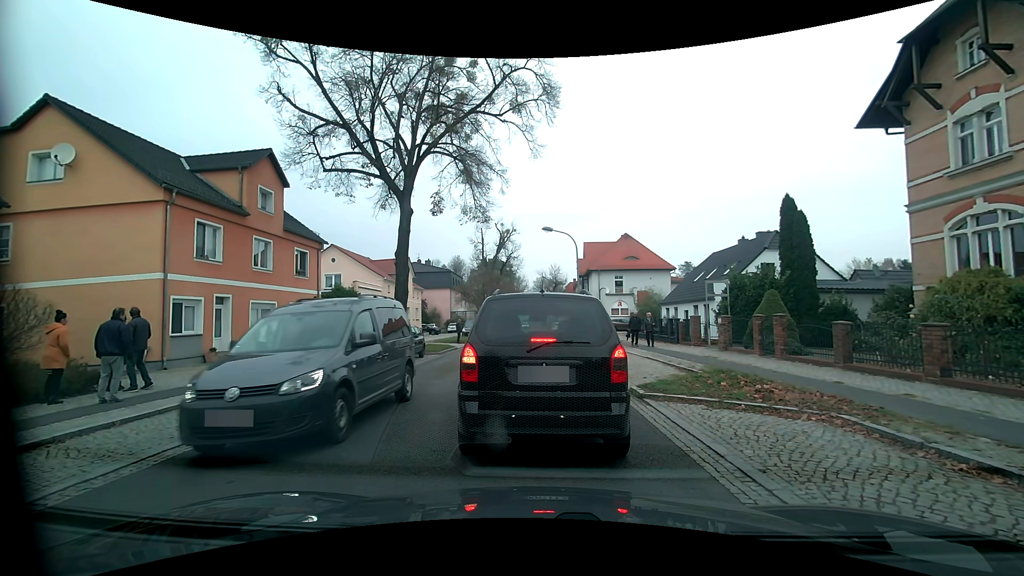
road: primary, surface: asphalt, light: Day
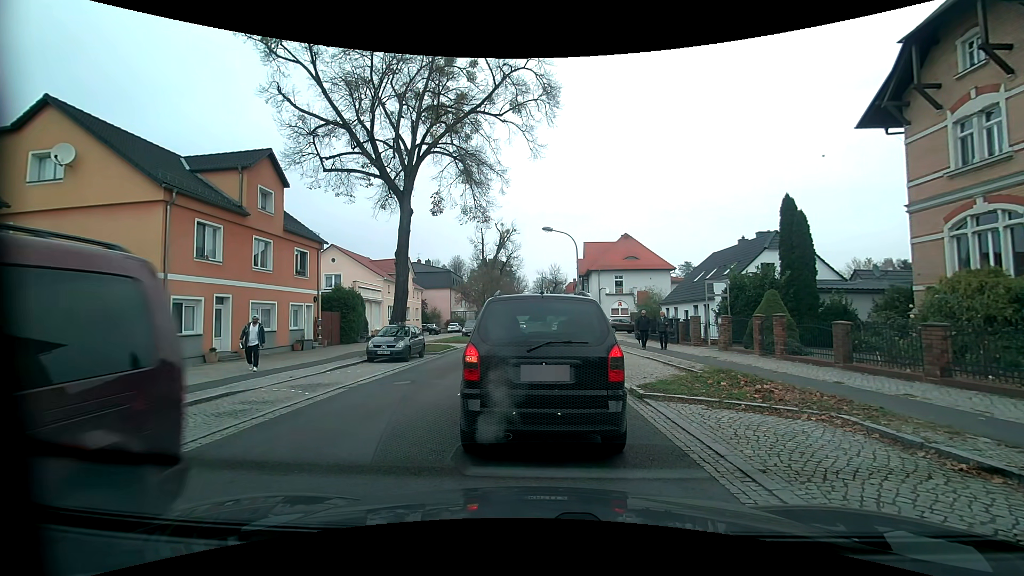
(0.0, 0.0) m; 0°
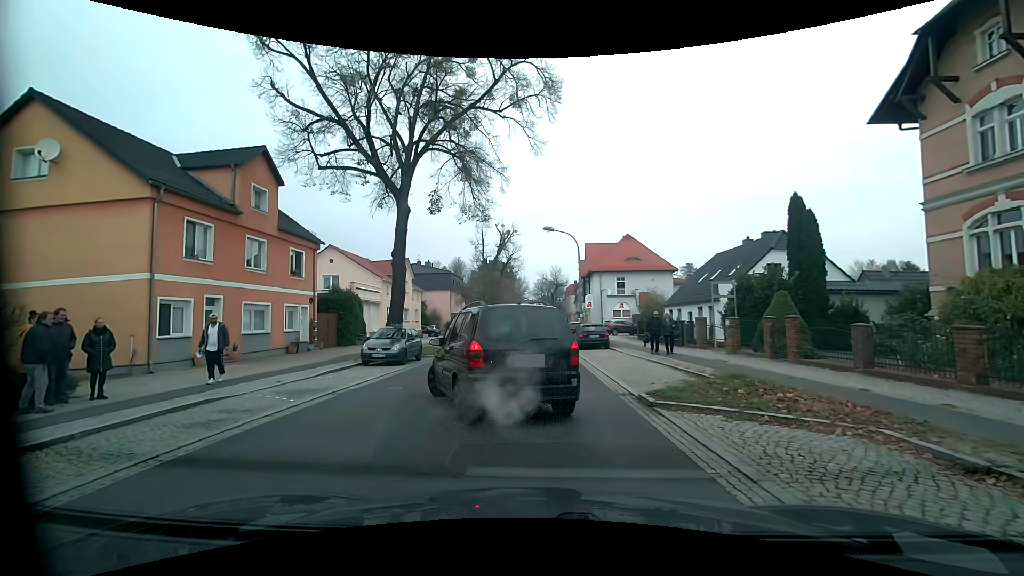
(0.0, +0.8) m; 0°
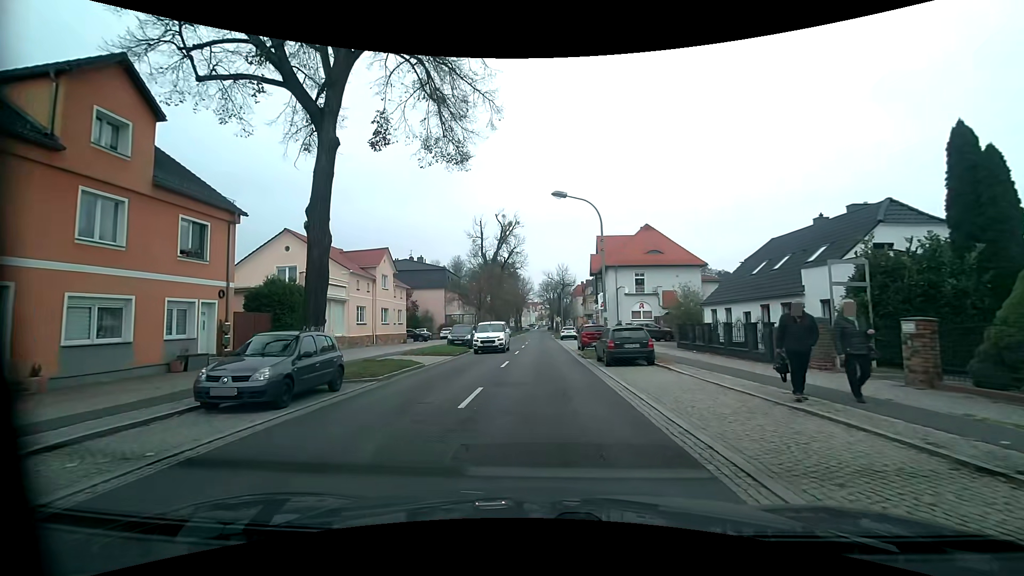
(-0.3, +10.2) m; -2°
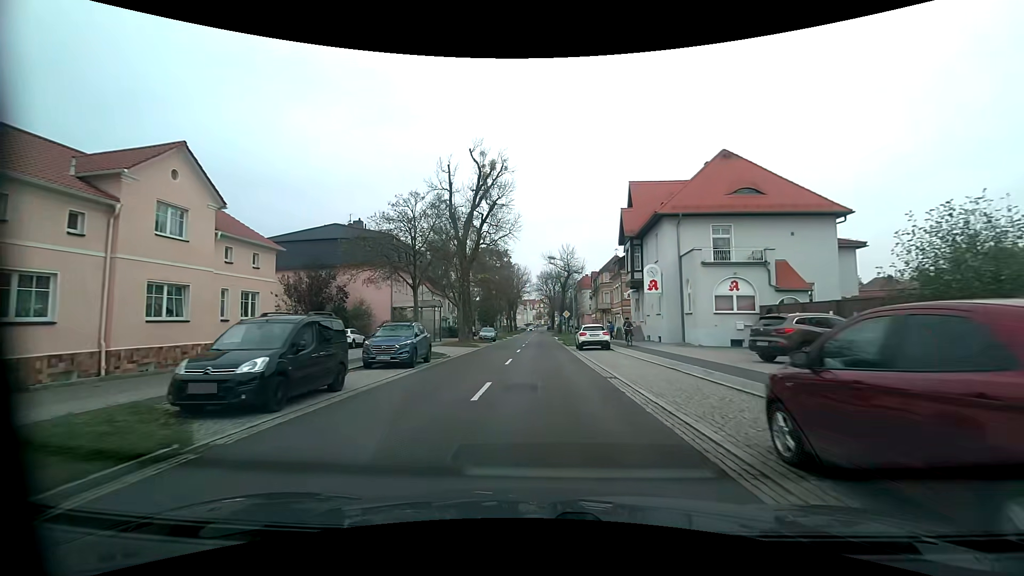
(+0.2, +27.3) m; +1°
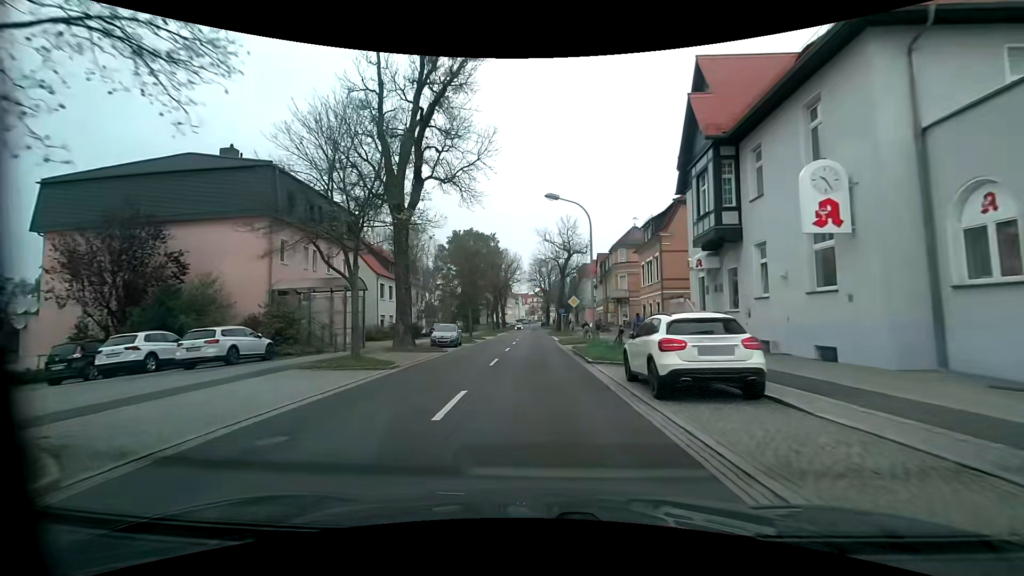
(+0.1, +20.5) m; +1°
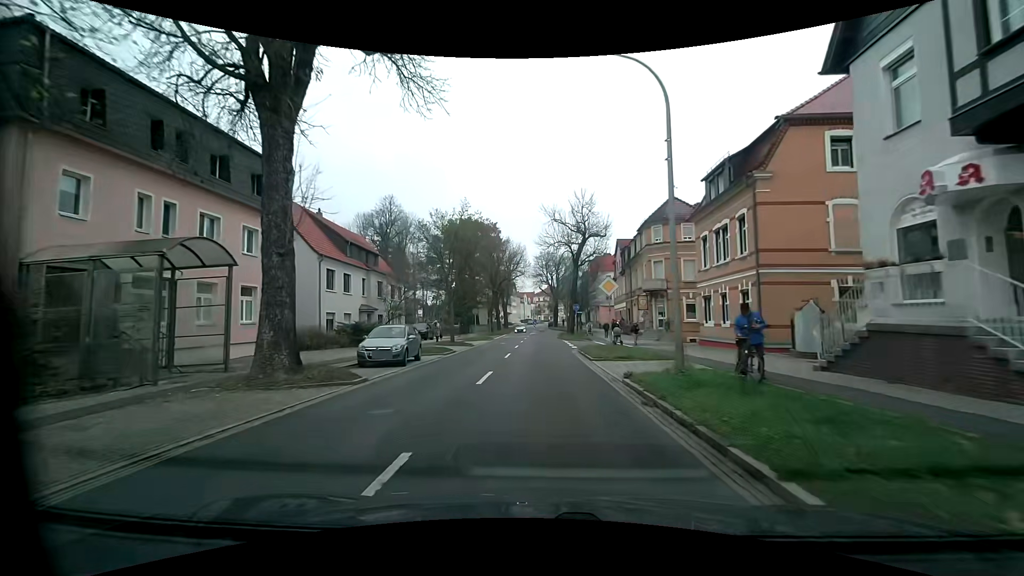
(-0.1, +13.8) m; -1°
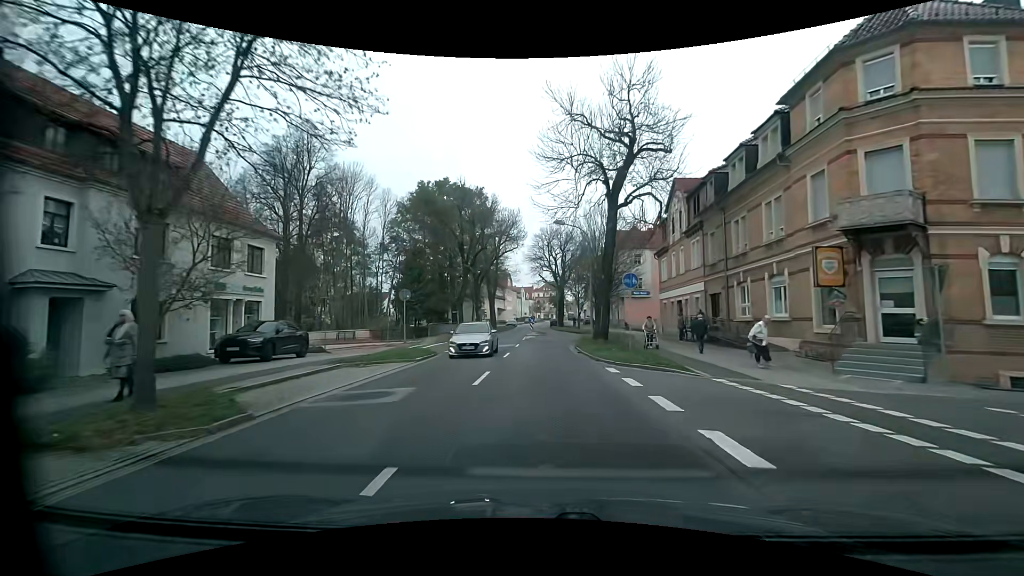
(+0.3, +27.8) m; +1°
(0, +10) (0, +20) (0, +30) (+1, +40) (+2, +50) (+2, +60) (+1, +70) (0, +80) (0, +90) (0, +100) m
